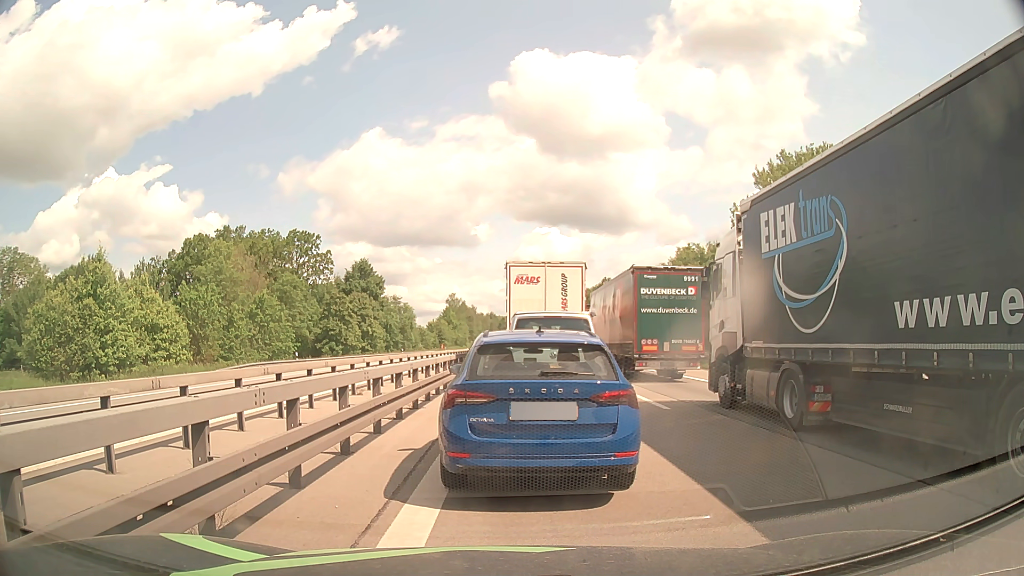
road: motorway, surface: asphalt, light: Day
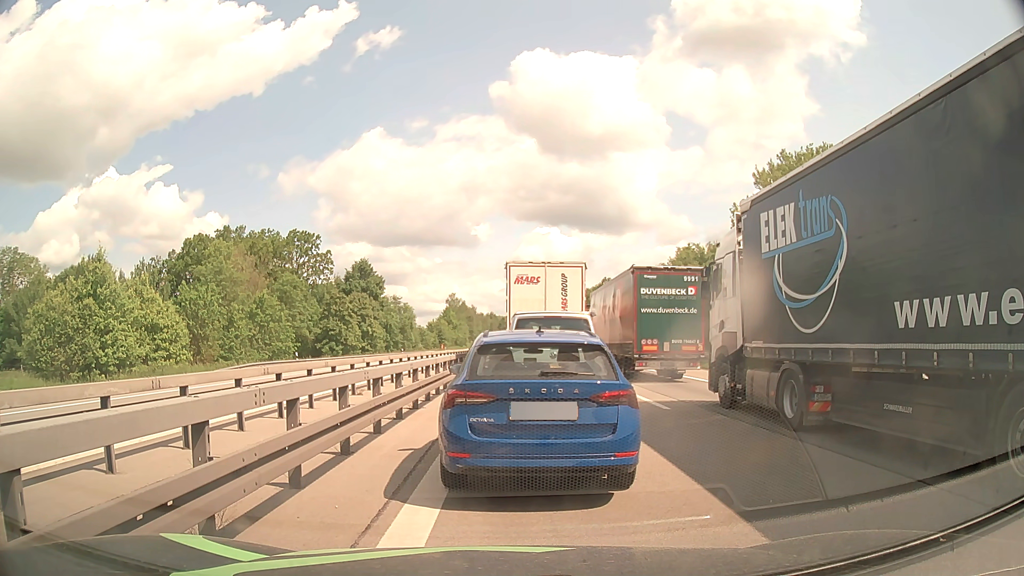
(0.0, 0.0) m; 0°
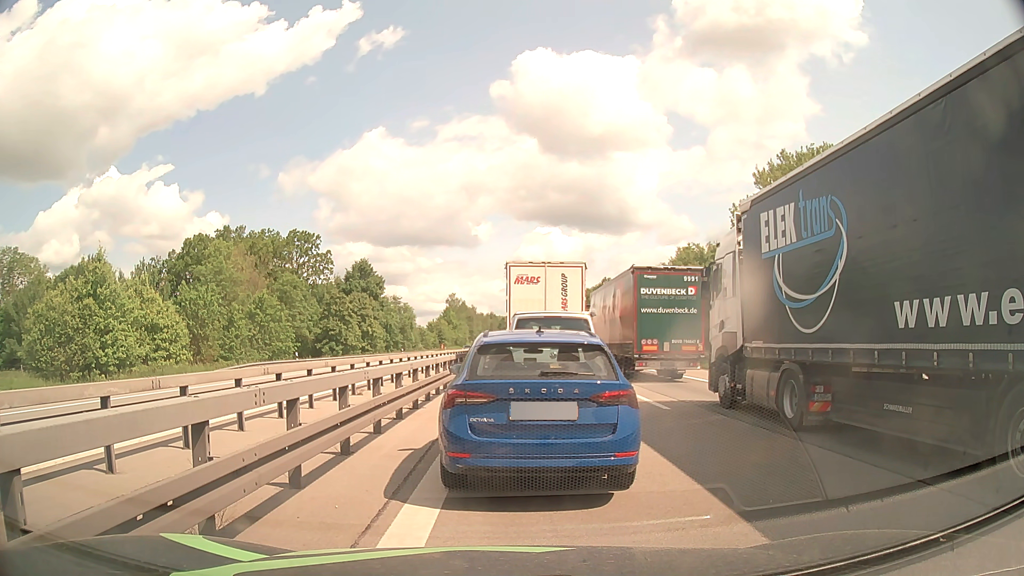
(0.0, 0.0) m; 0°
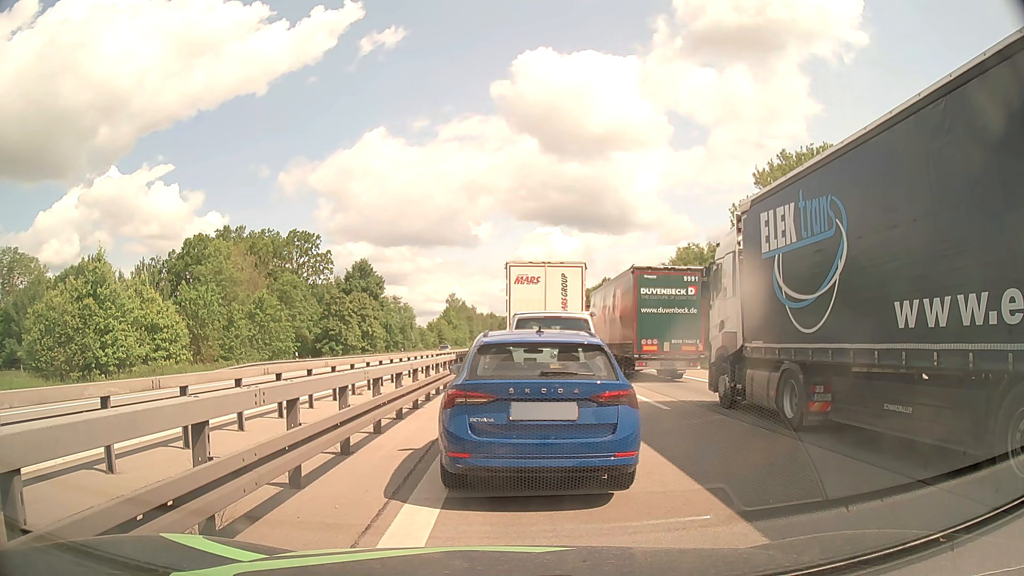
(0.0, 0.0) m; 0°
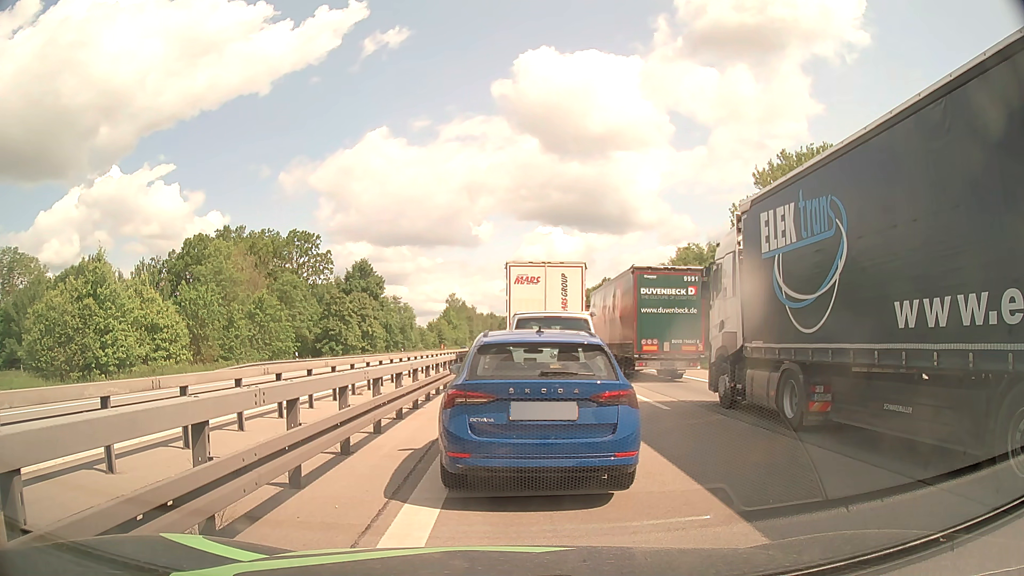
(0.0, 0.0) m; 0°
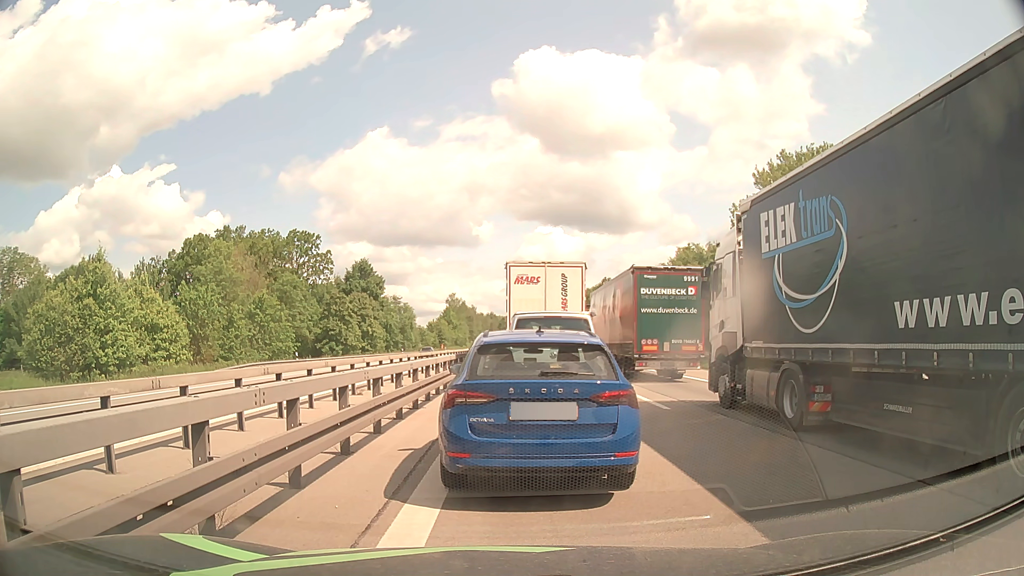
(0.0, 0.0) m; 0°
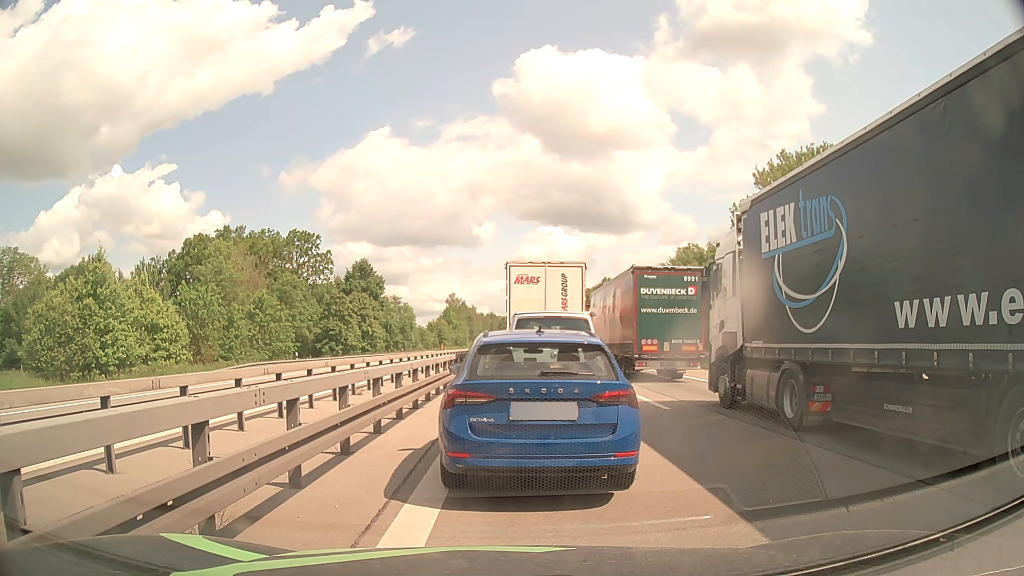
(0.0, 0.0) m; 0°
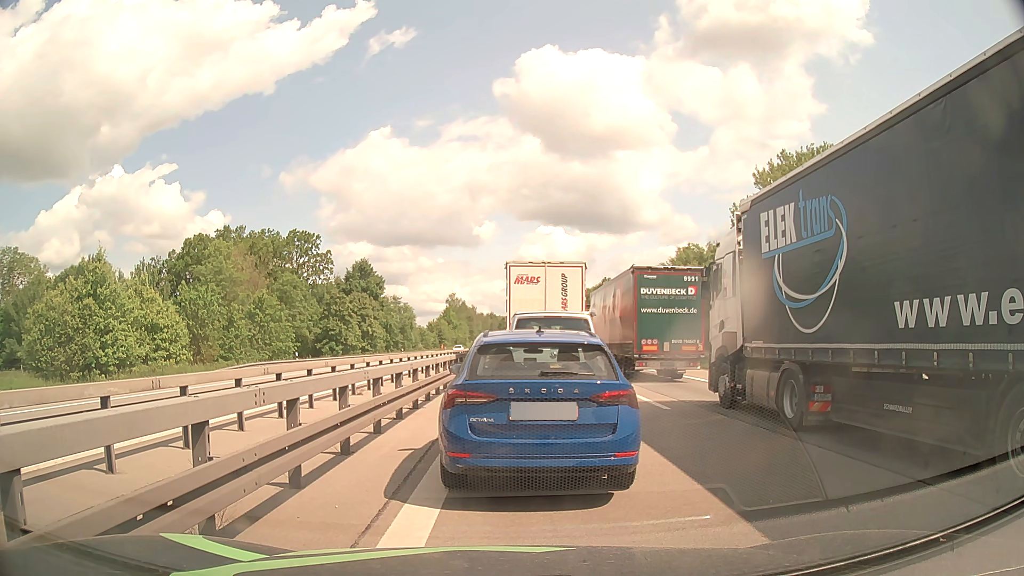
(0.0, 0.0) m; 0°
